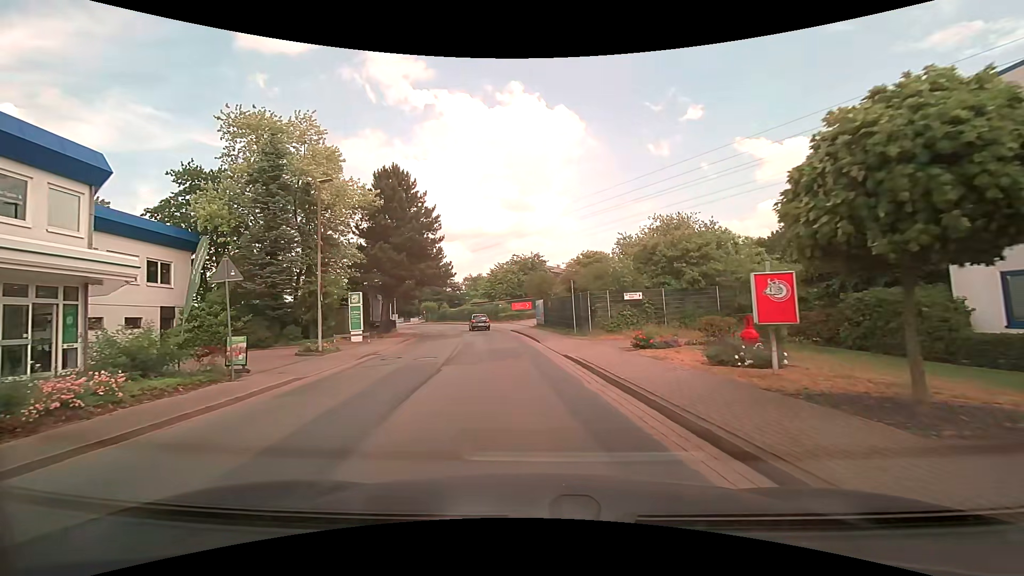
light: Day
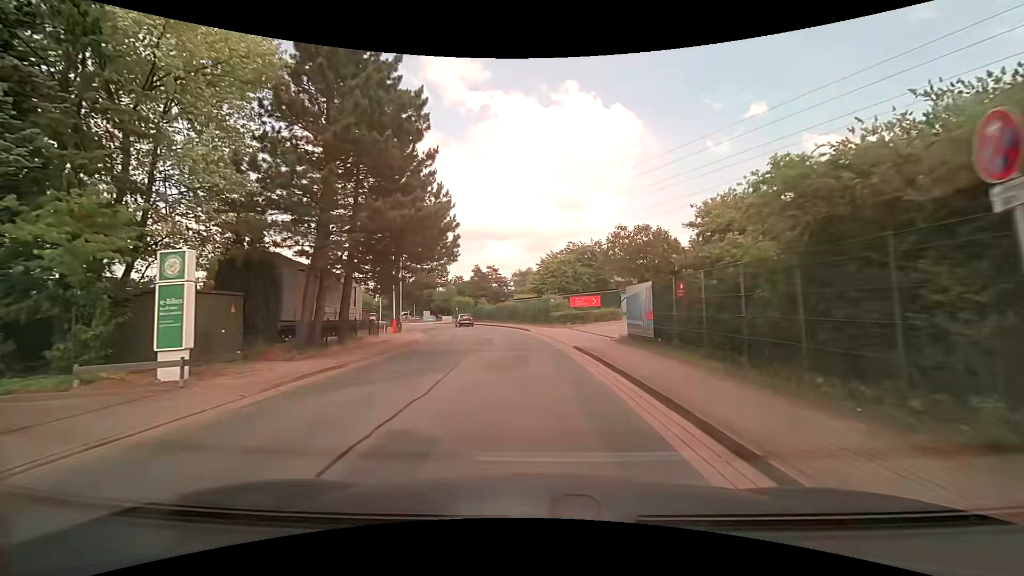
(-1.3, +20.3) m; -6°
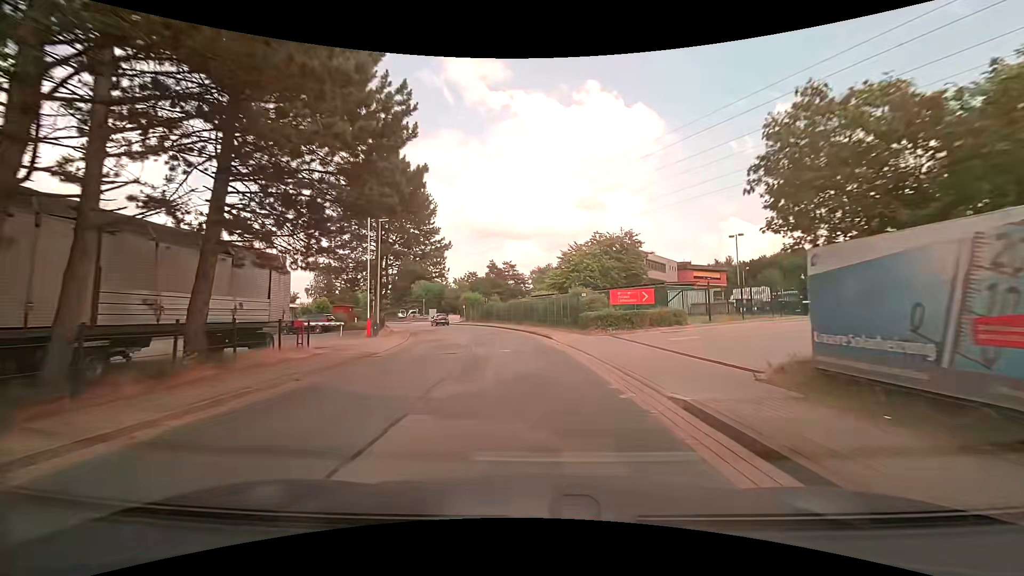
(-0.3, +11.5) m; -3°
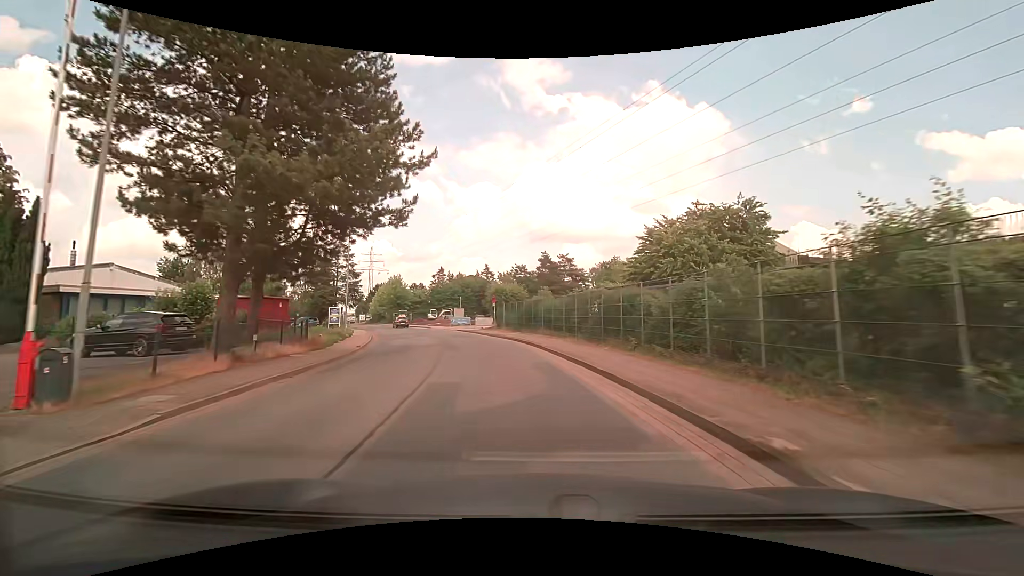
(-1.2, +24.9) m; -6°
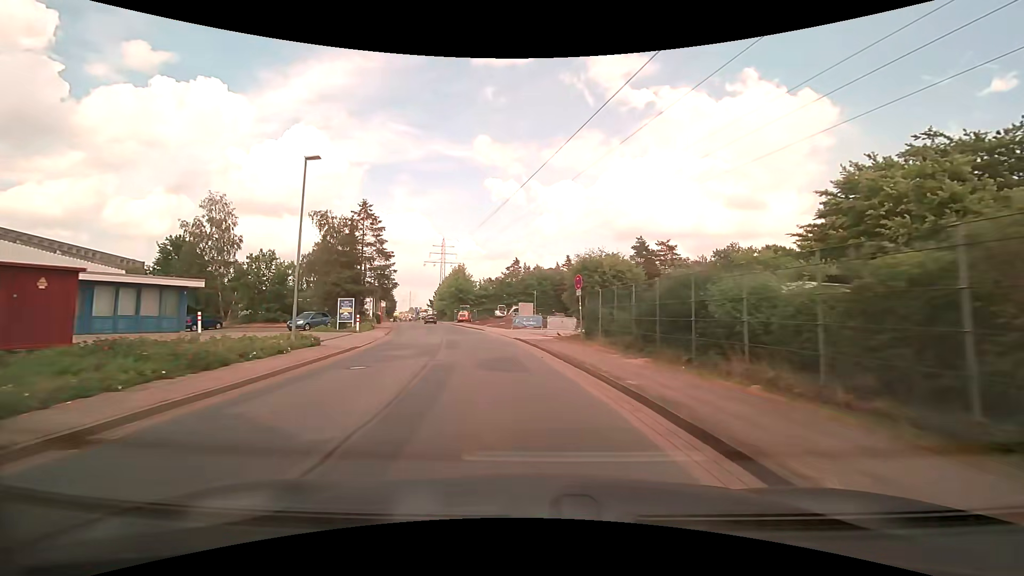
(-1.3, +19.4) m; -9°
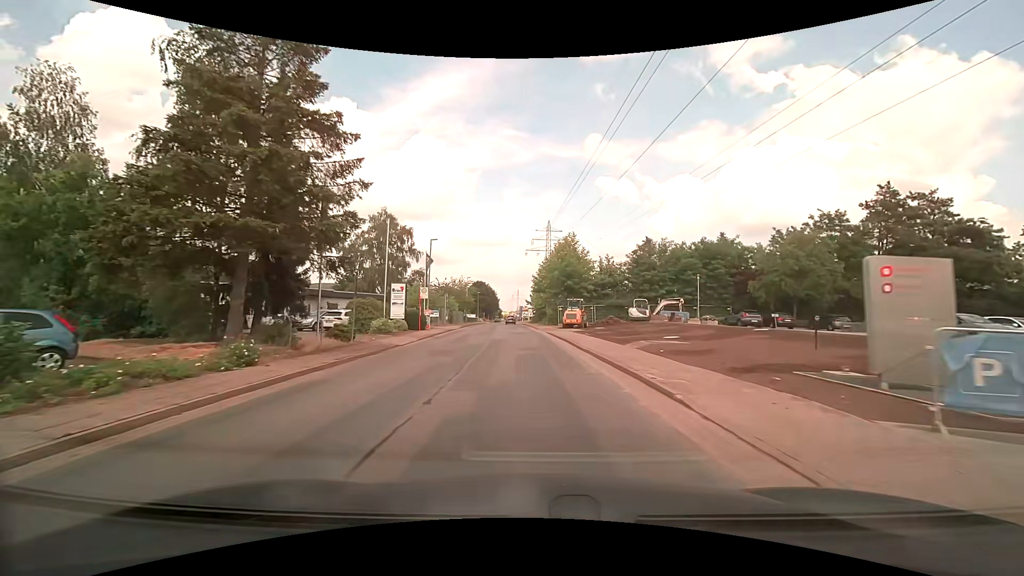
(-4.1, +33.0) m; -13°
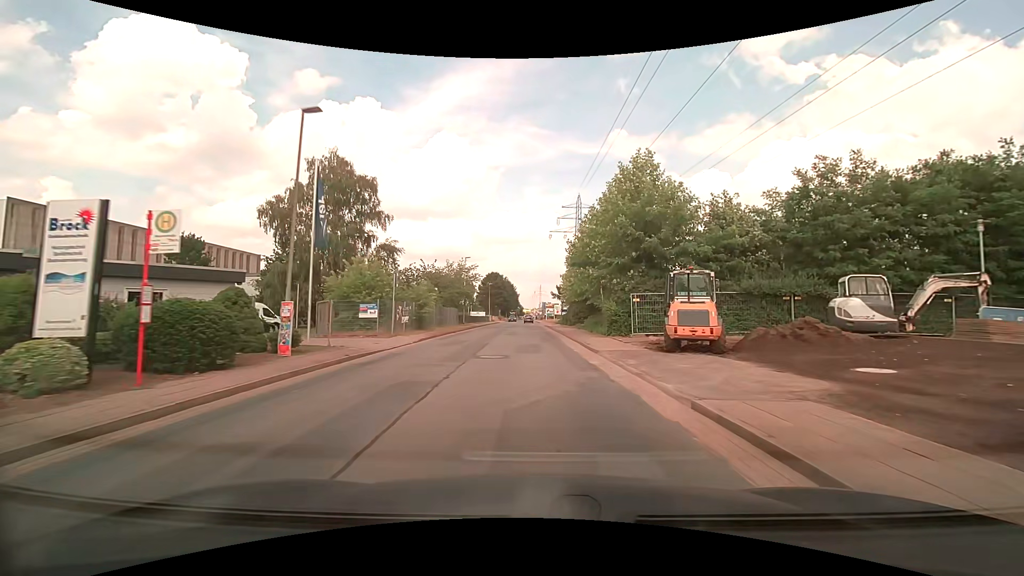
(-0.8, +28.0) m; -3°
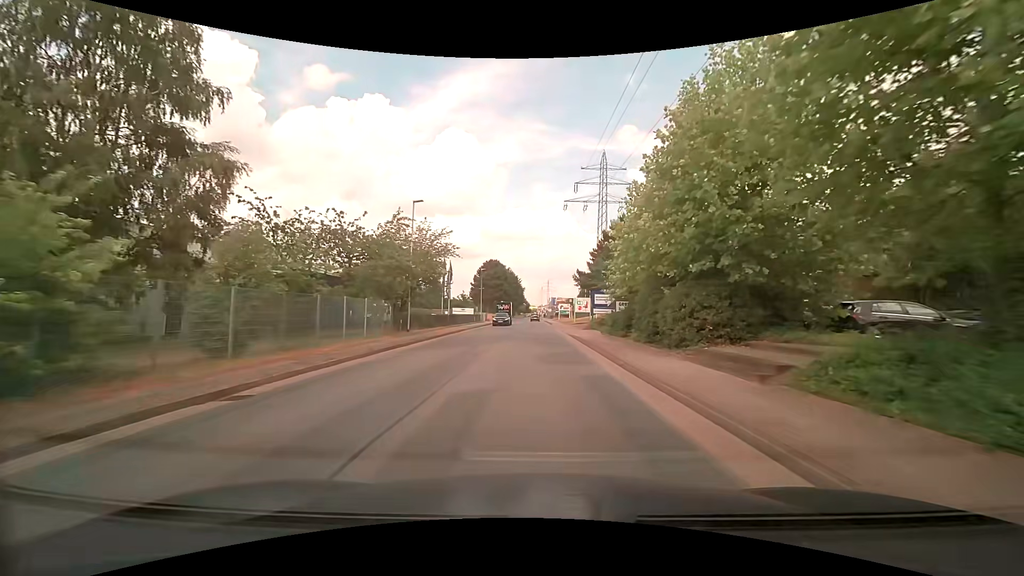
(-0.2, +28.4) m; -1°
(0, +10) (0, +20) (0, +30) (+1, +40) (+1, +50) (+1, +60) (+1, +70) (+1, +80) (+1, +90) (+1, +100) m
